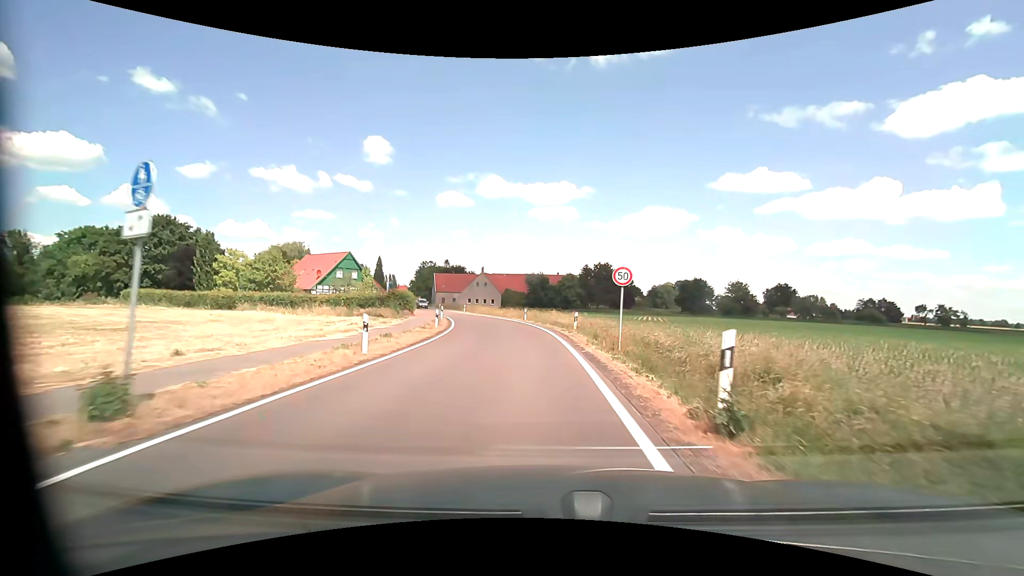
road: tertiary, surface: asphalt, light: Day
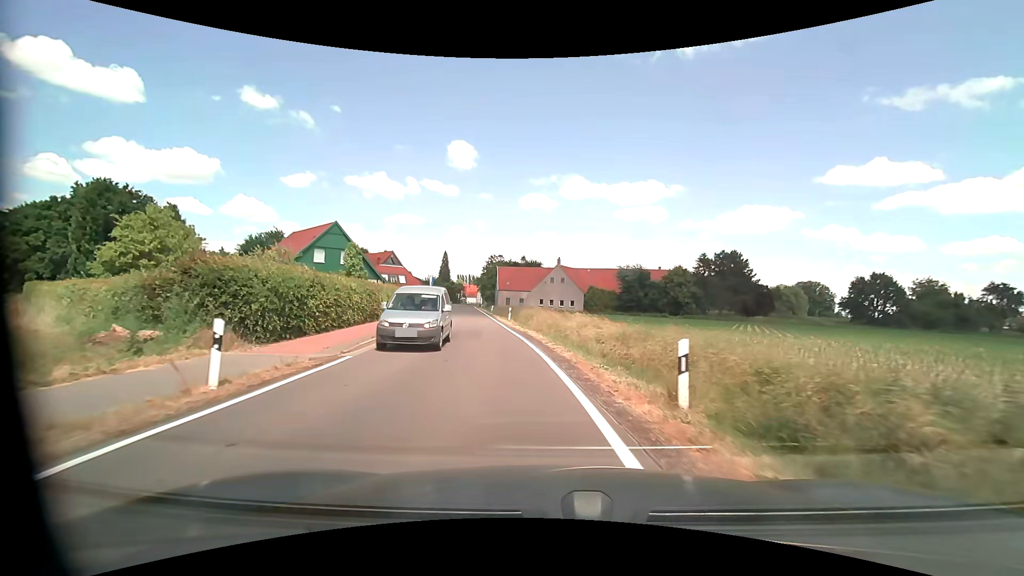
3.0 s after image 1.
(-1.6, +34.5) m; -9°
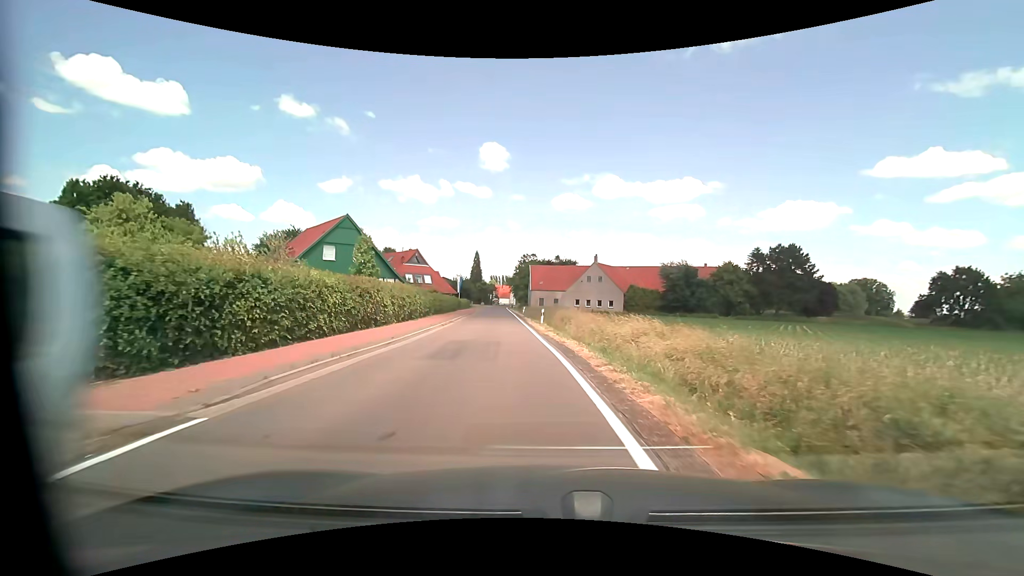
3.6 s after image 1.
(-0.2, +6.5) m; -4°
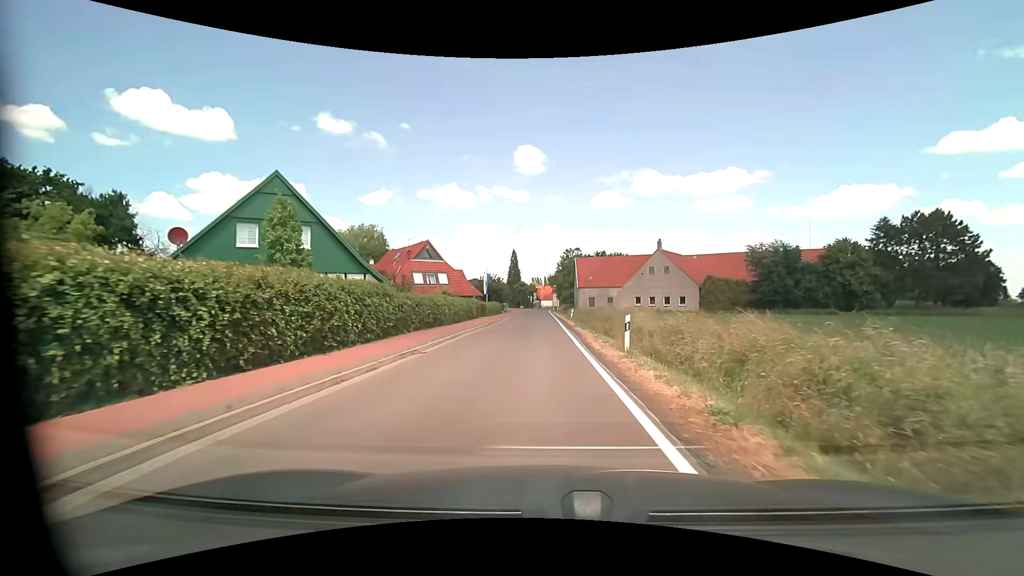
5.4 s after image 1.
(-1.1, +19.8) m; -5°
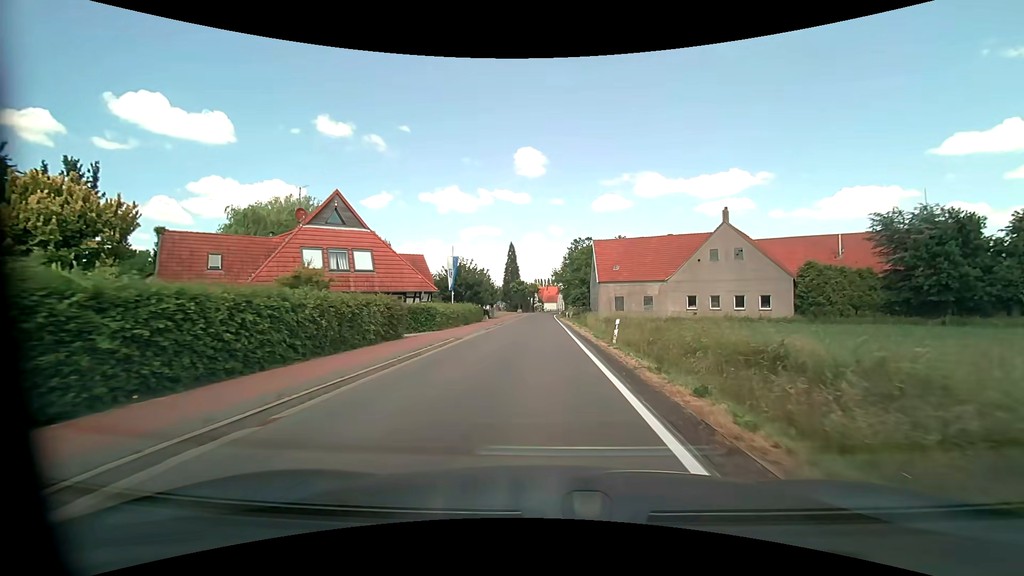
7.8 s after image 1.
(-0.3, +28.2) m; -1°
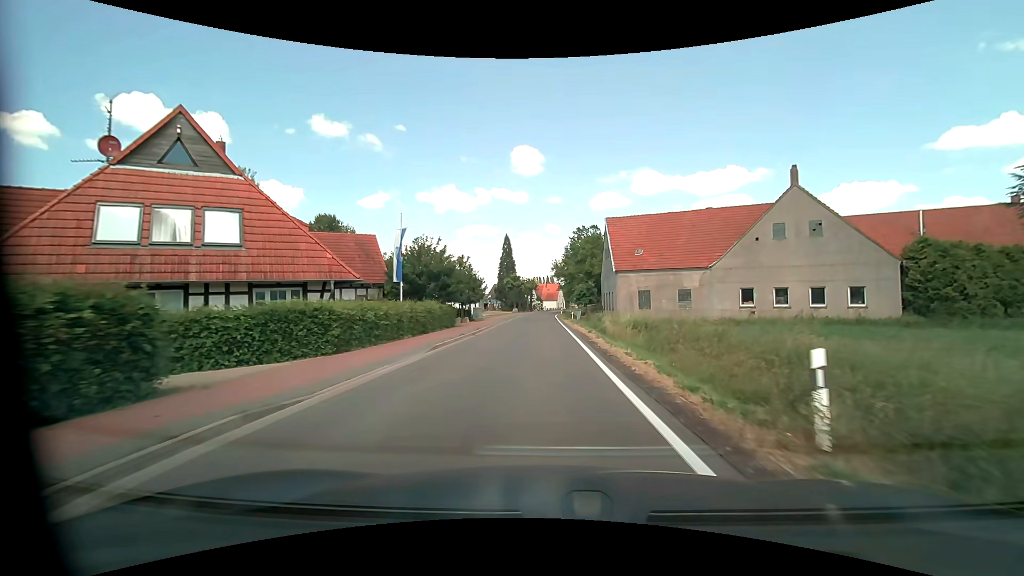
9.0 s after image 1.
(+0.1, +14.8) m; 0°
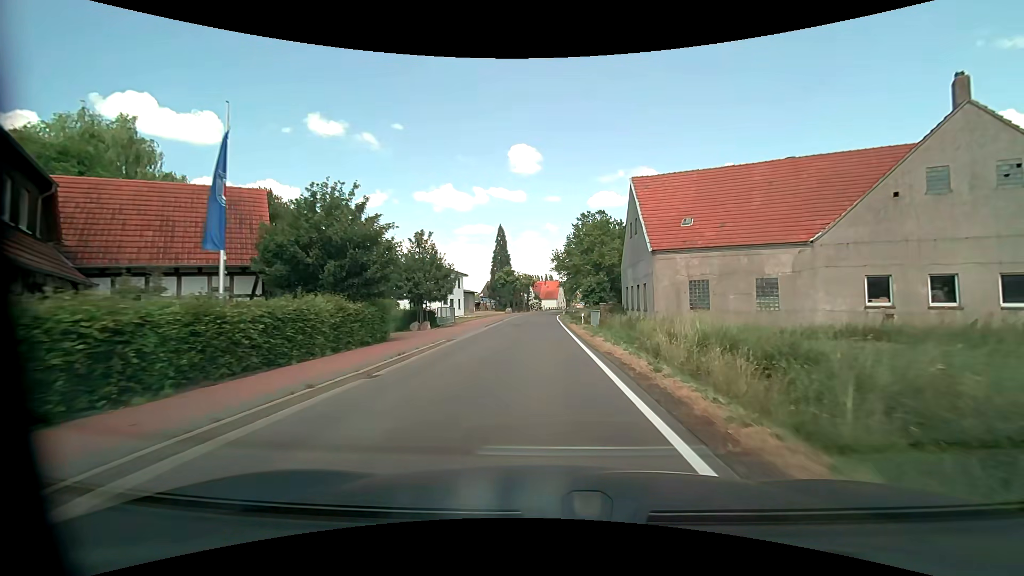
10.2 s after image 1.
(0.0, +15.2) m; 0°
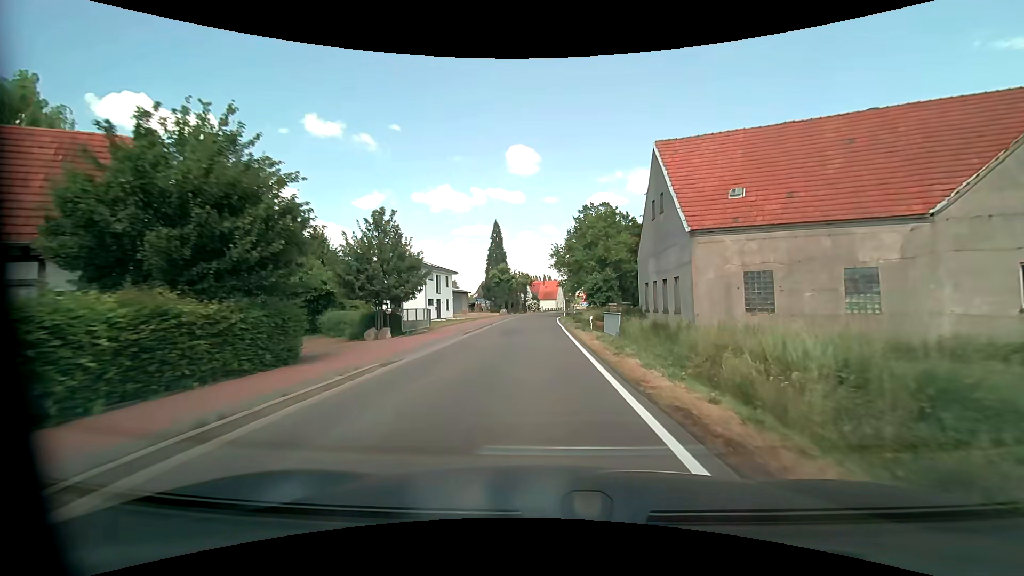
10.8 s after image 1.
(0.0, +7.6) m; 0°
(0, +10) (0, +20) (0, +30) (0, +40) (0, +50) (0, +60) (+1, +70) (+2, +80) (+3, +90) (+5, +100) m
